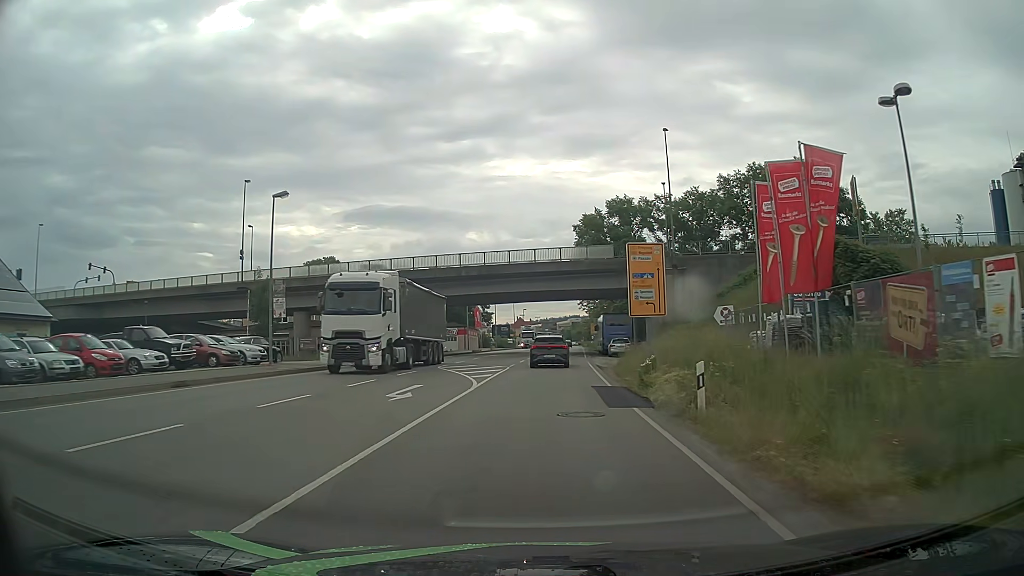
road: primary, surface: asphalt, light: Day
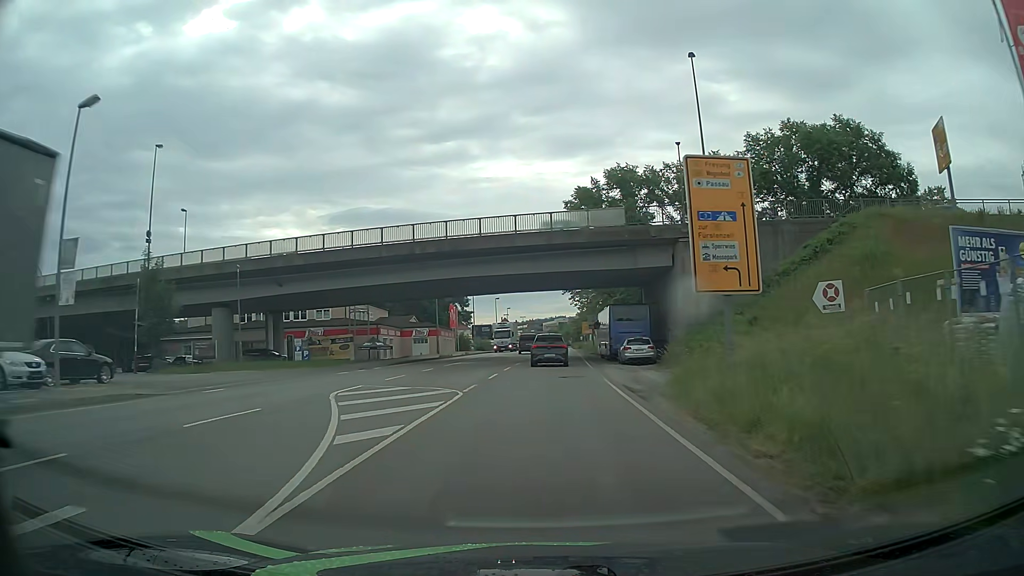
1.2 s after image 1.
(+0.2, +14.9) m; +1°
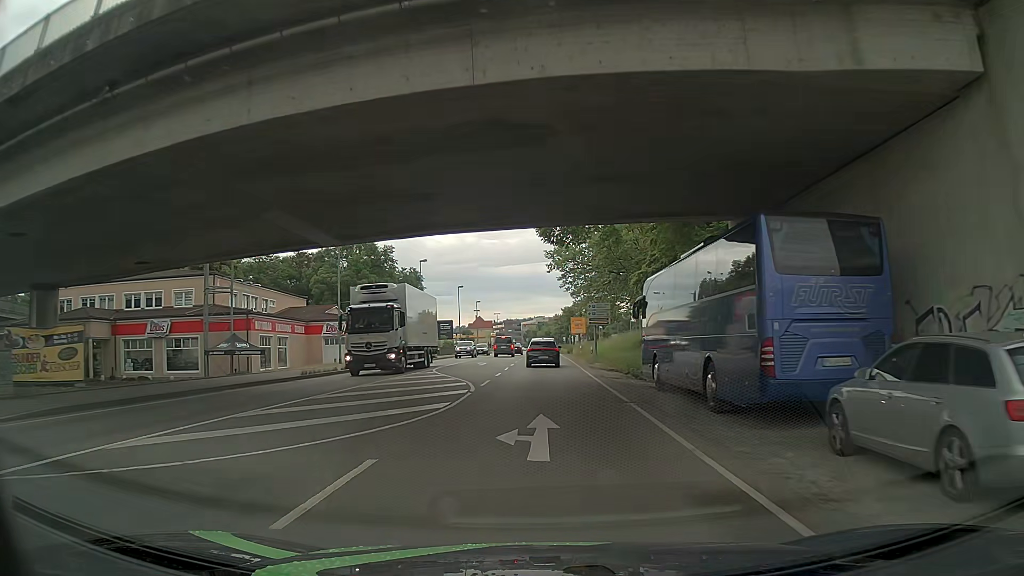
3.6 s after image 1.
(+0.4, +30.0) m; +2°
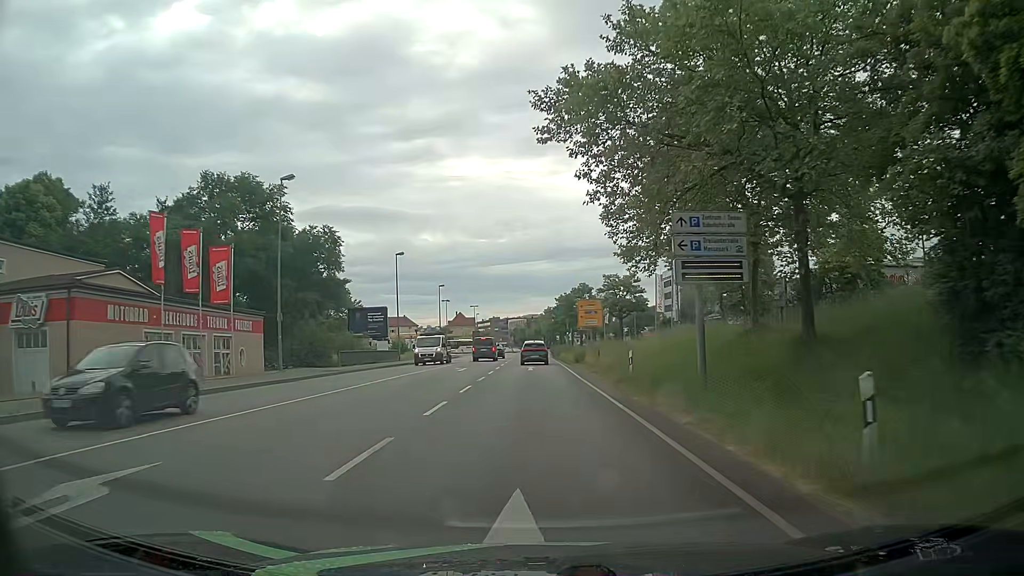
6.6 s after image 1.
(+0.5, +38.0) m; 0°
(0, +10) (0, +20) (0, +30) (0, +40) (0, +50) (0, +60) (0, +70) (0, +80) (0, +90) (0, +100) m
